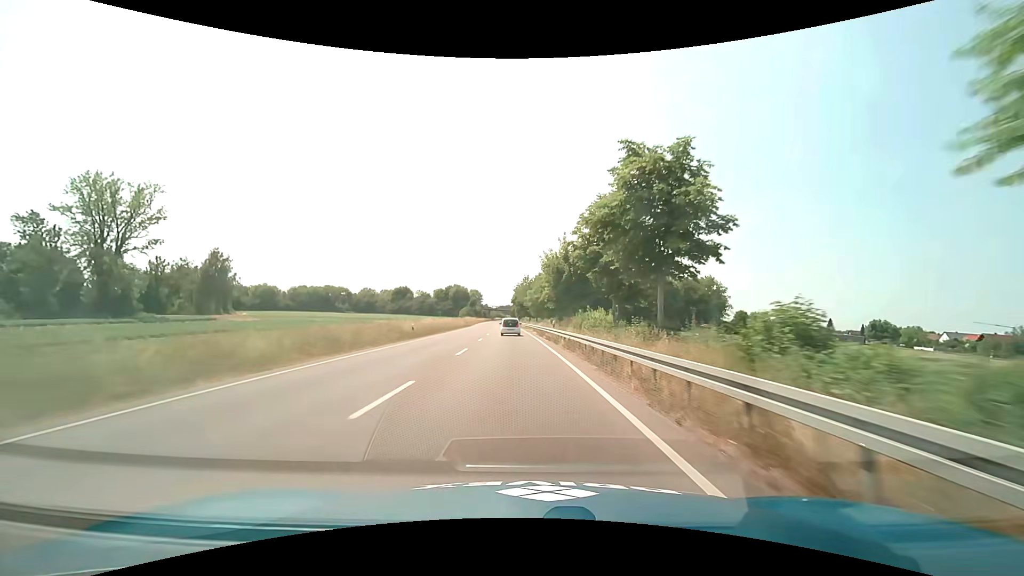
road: primary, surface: asphalt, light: Day
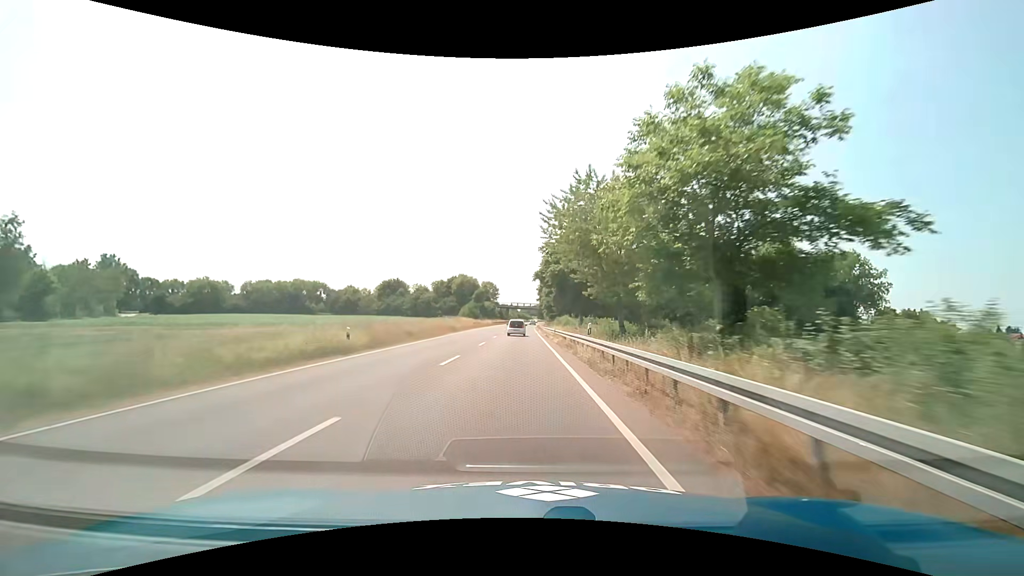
(-1.9, +63.8) m; -3°
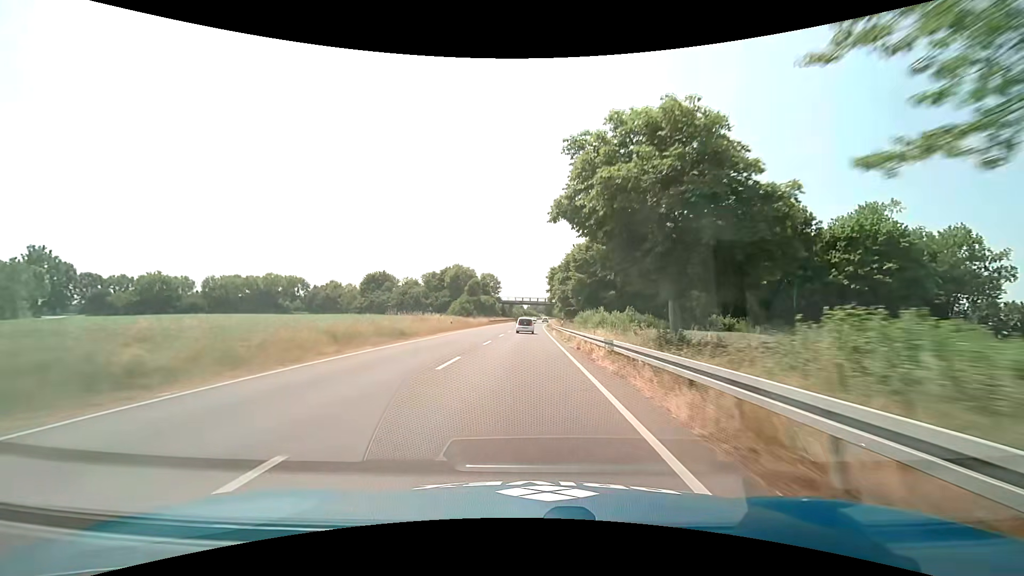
(-0.2, +25.9) m; -1°
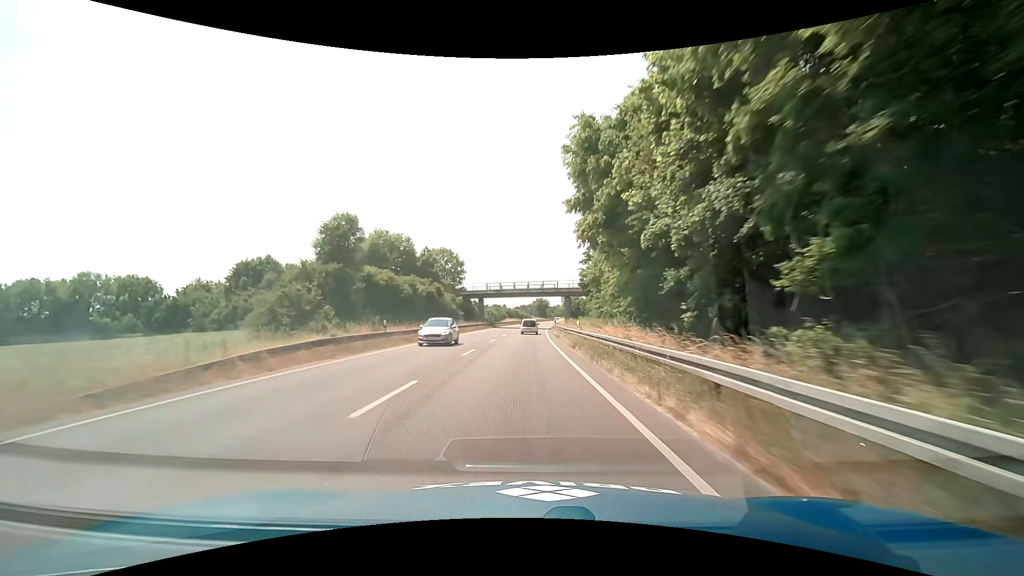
(+0.5, +65.6) m; +1°
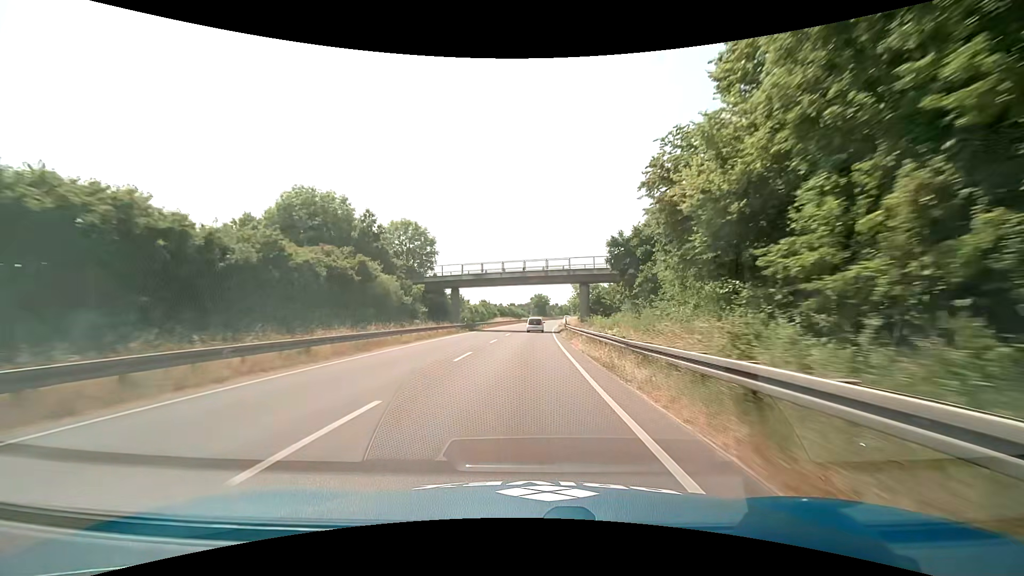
(+0.1, +26.5) m; 0°
(0, +10) (0, +20) (0, +30) (+1, +40) (+1, +50) (+1, +60) (+2, +70) (+3, +80) (+3, +90) (+4, +100) m
